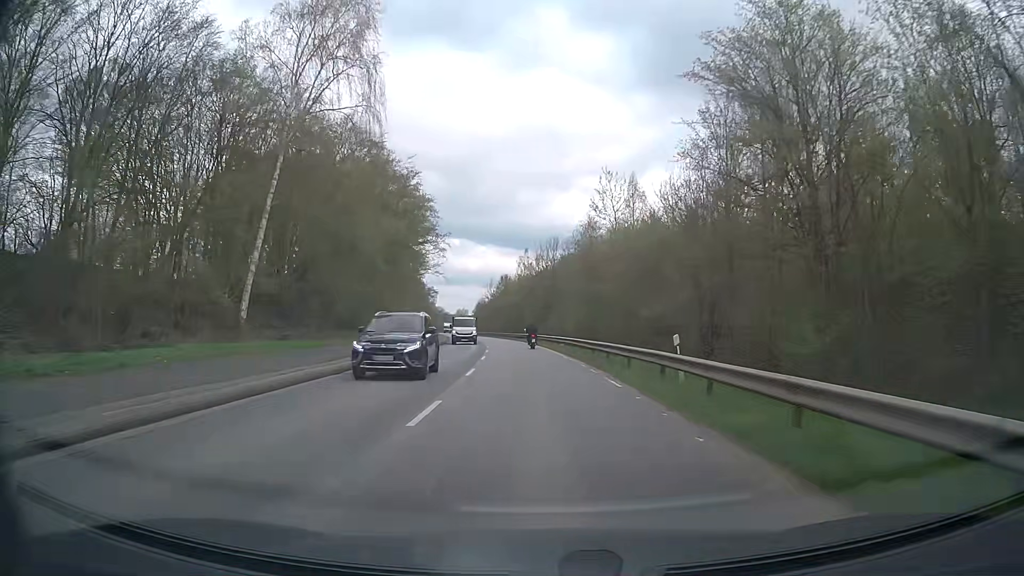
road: secondary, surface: asphalt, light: Day
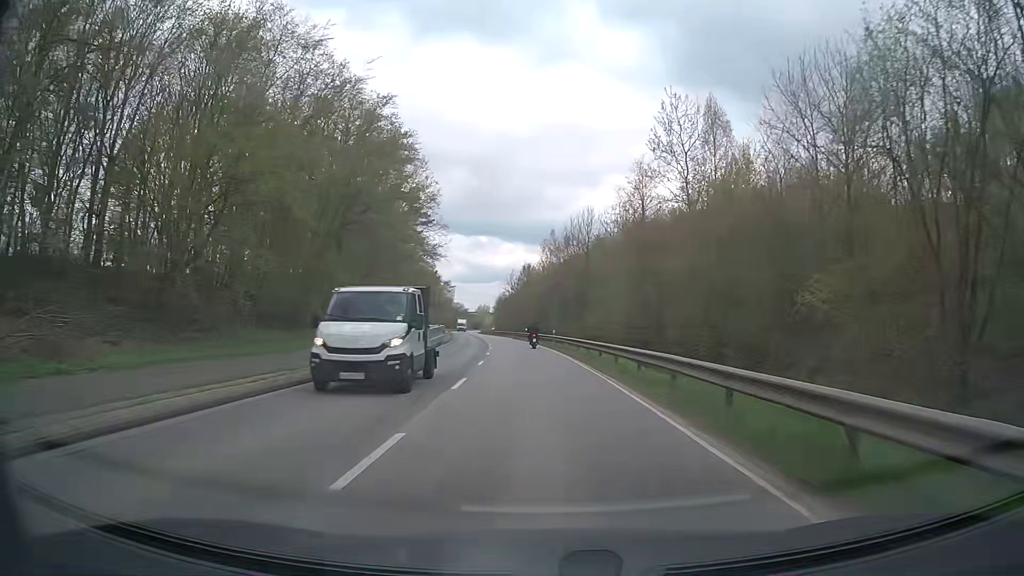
(-0.5, +21.7) m; -2°
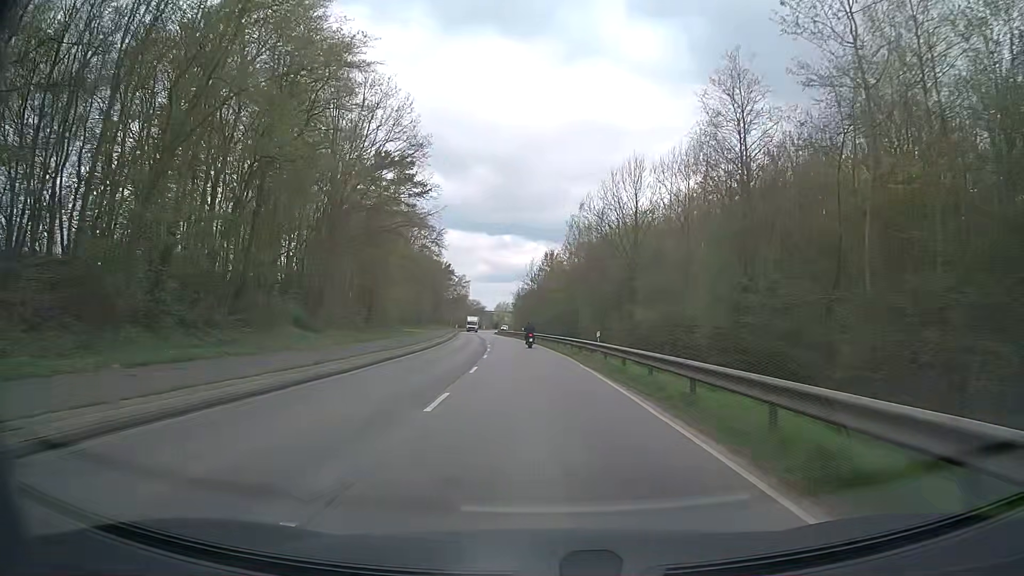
(-0.4, +22.0) m; -2°
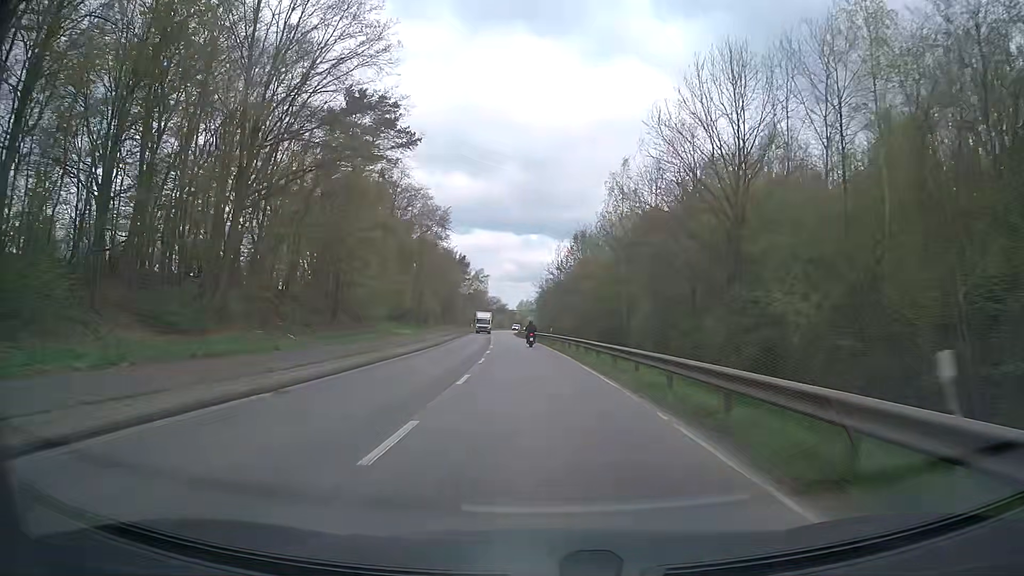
(-0.4, +22.2) m; -2°
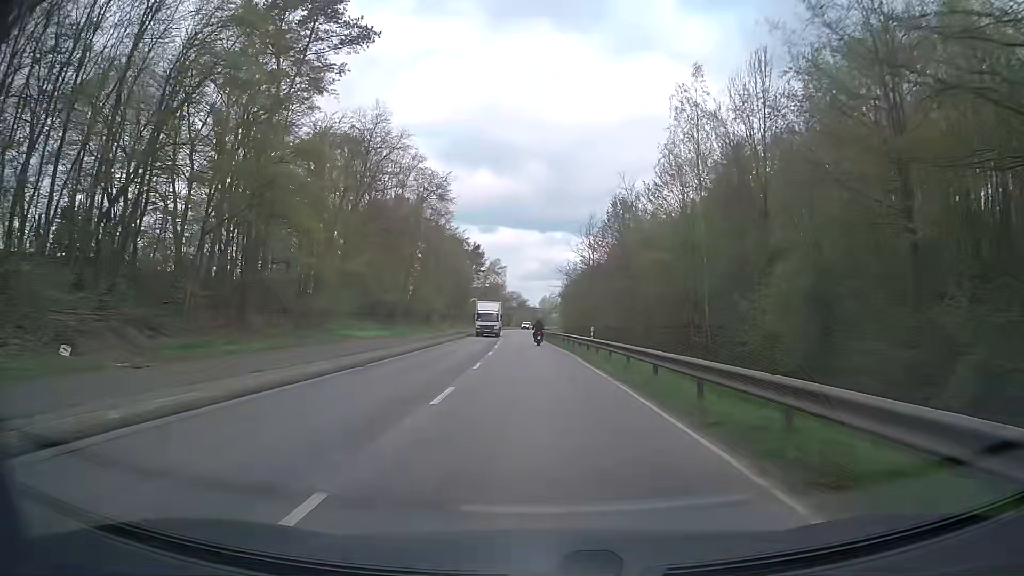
(-0.4, +22.5) m; -2°
(0, +10) (0, +20) (-1, +30) (-1, +40) (-1, +50) (-2, +60) (-2, +70) (-3, +80) (-3, +90) (-3, +100) m
